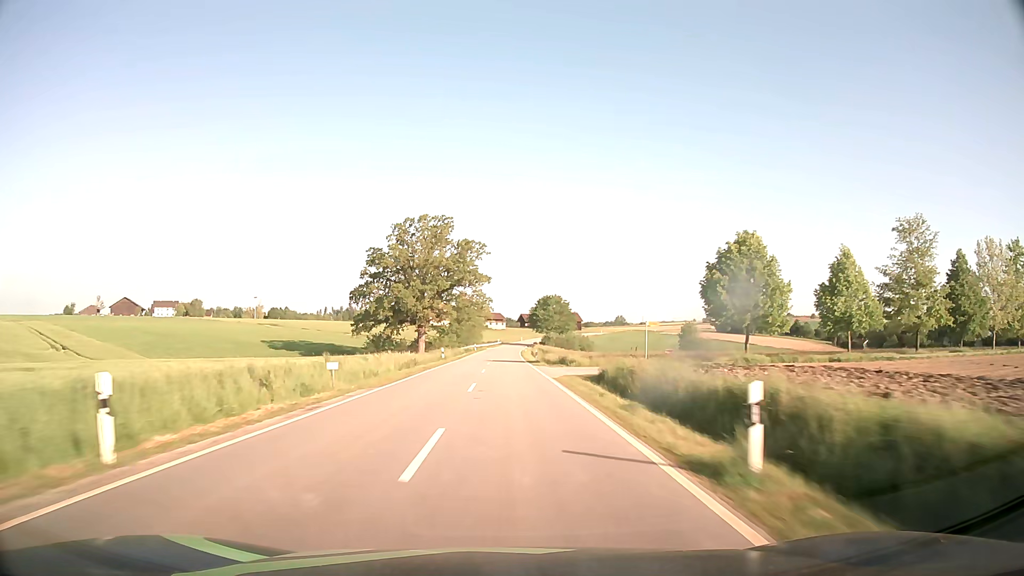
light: Day
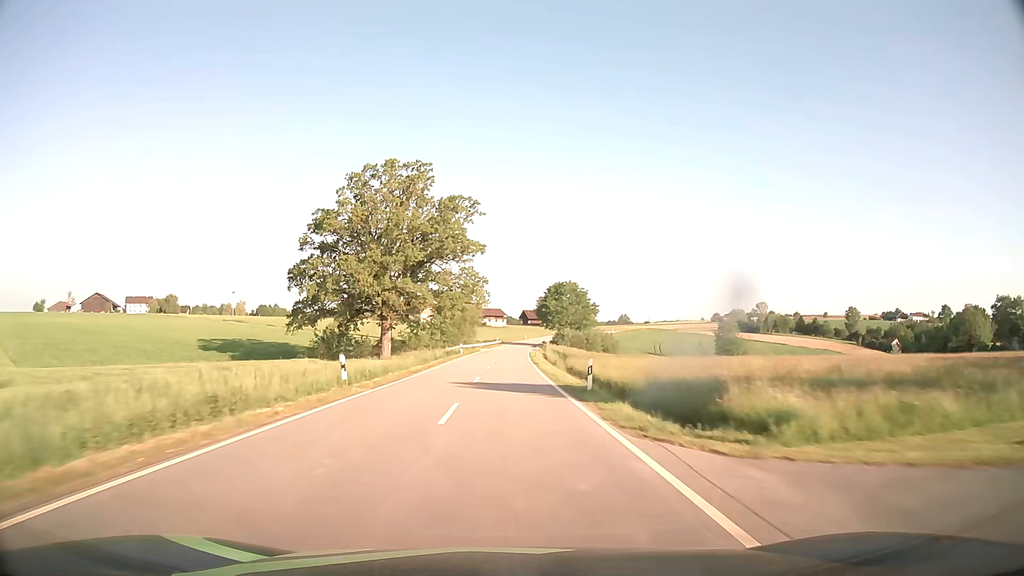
(-0.1, +31.9) m; 0°
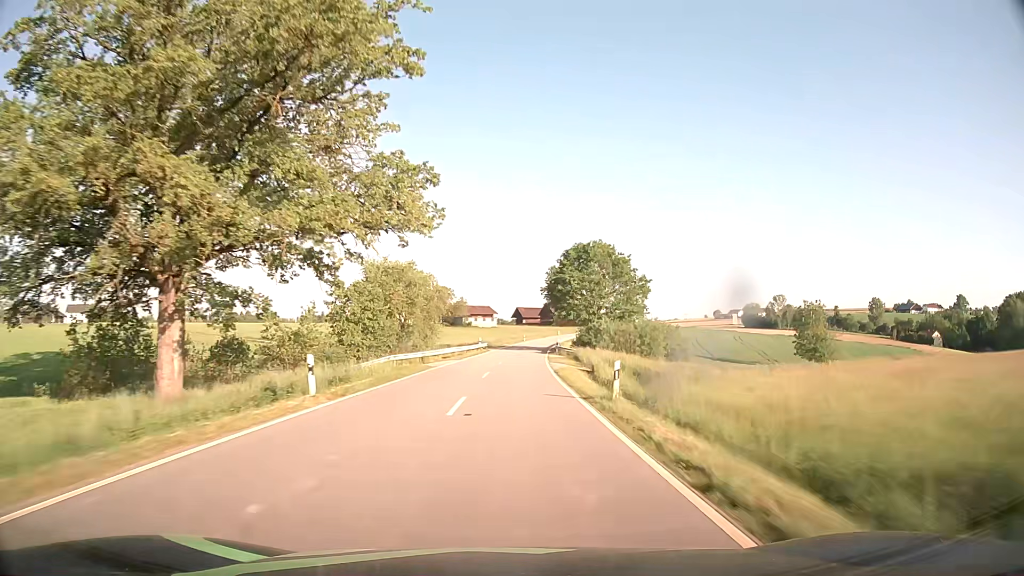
(+0.1, +47.8) m; +1°
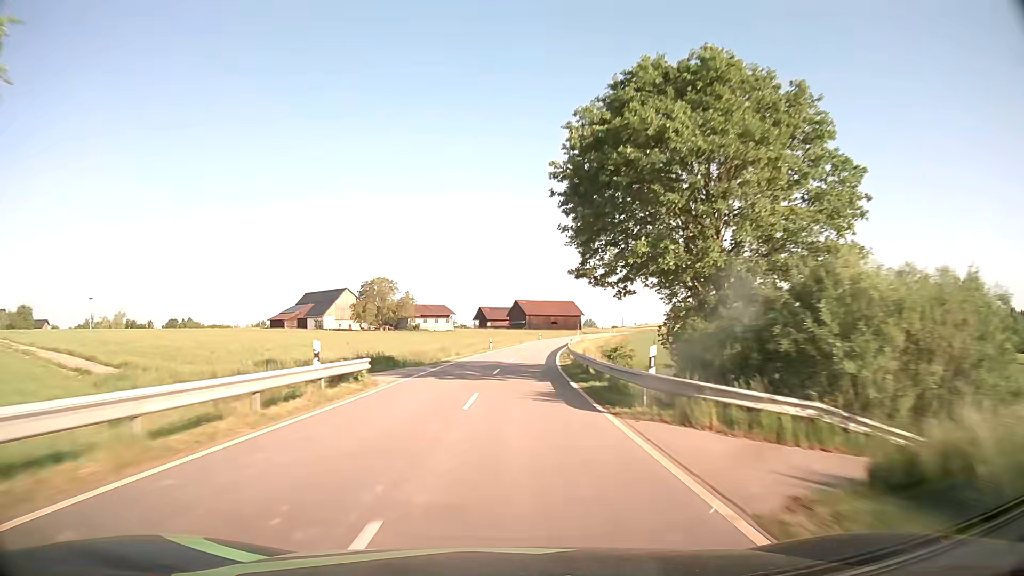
(+1.0, +47.6) m; +3°
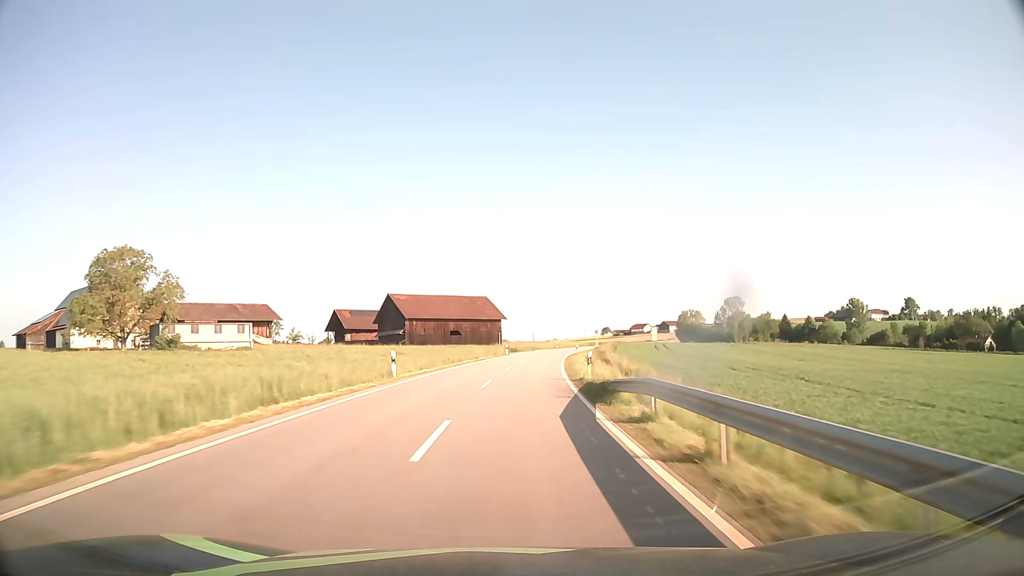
(+5.4, +78.4) m; +8°
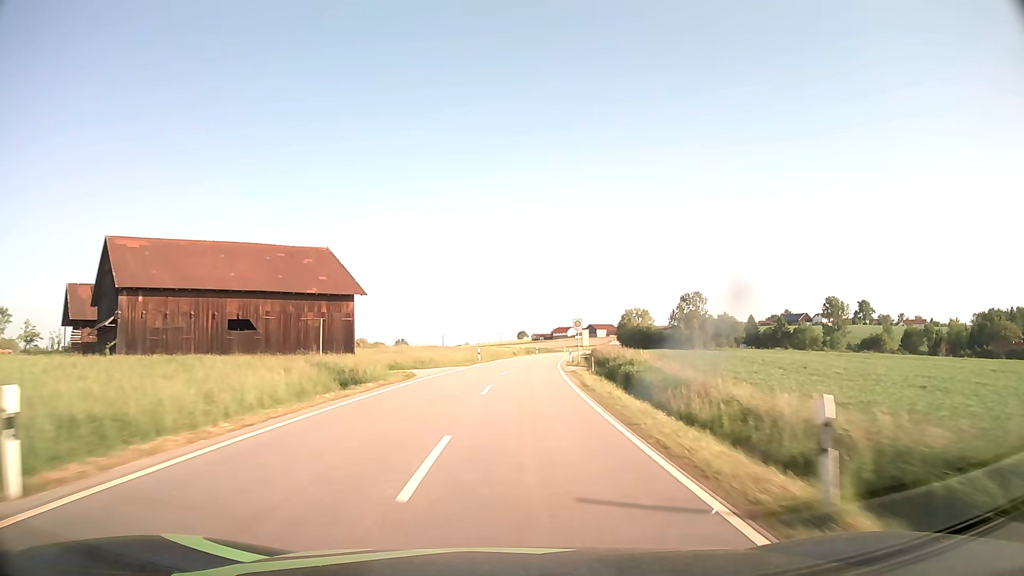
(+3.7, +62.5) m; +8°
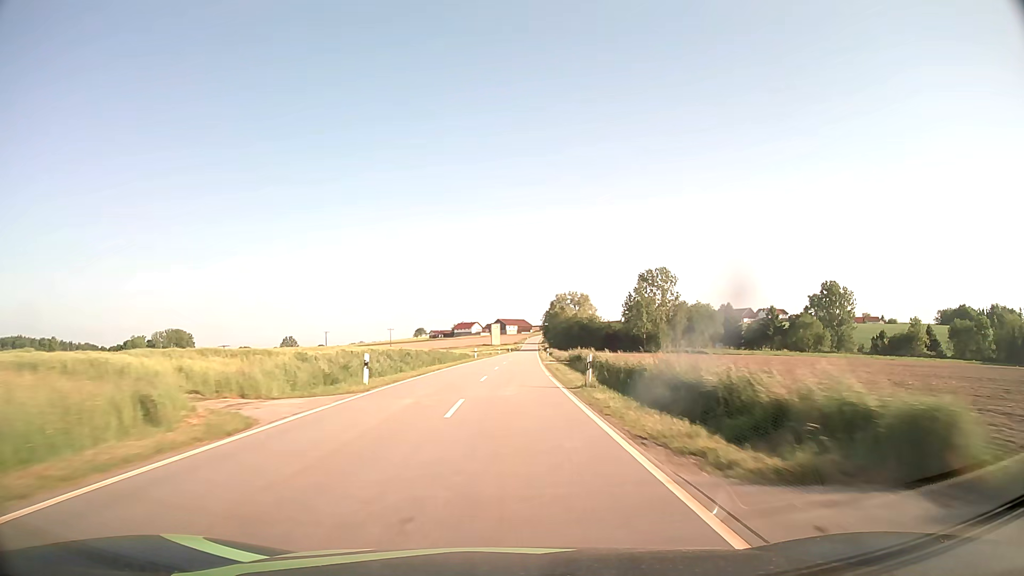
(+5.5, +78.5) m; +8°
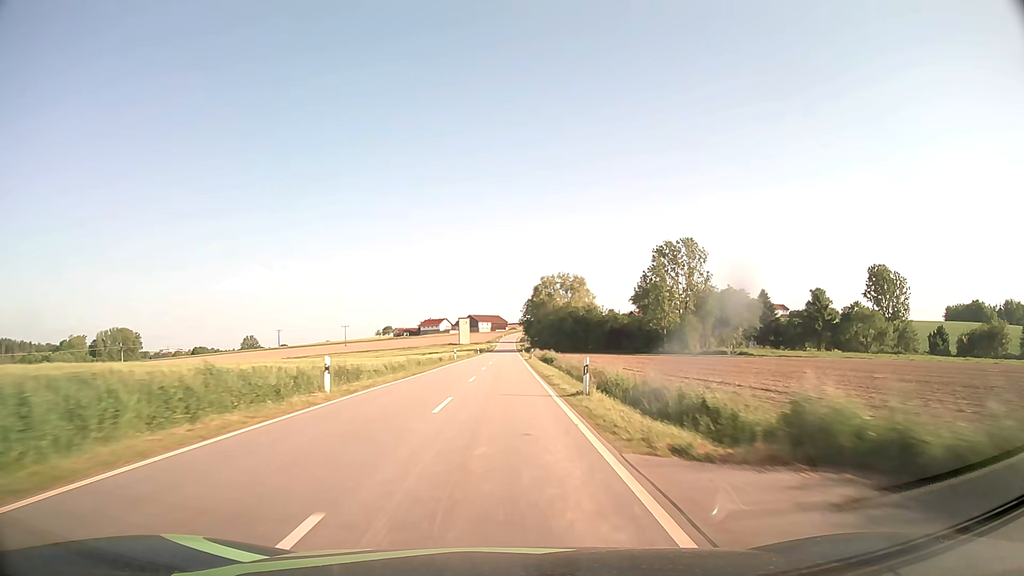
(+1.3, +47.5) m; +2°
(0, +10) (0, +20) (0, +30) (0, +40) (0, +50) (0, +60) (0, +70) (0, +80) (0, +90) (0, +100) m
